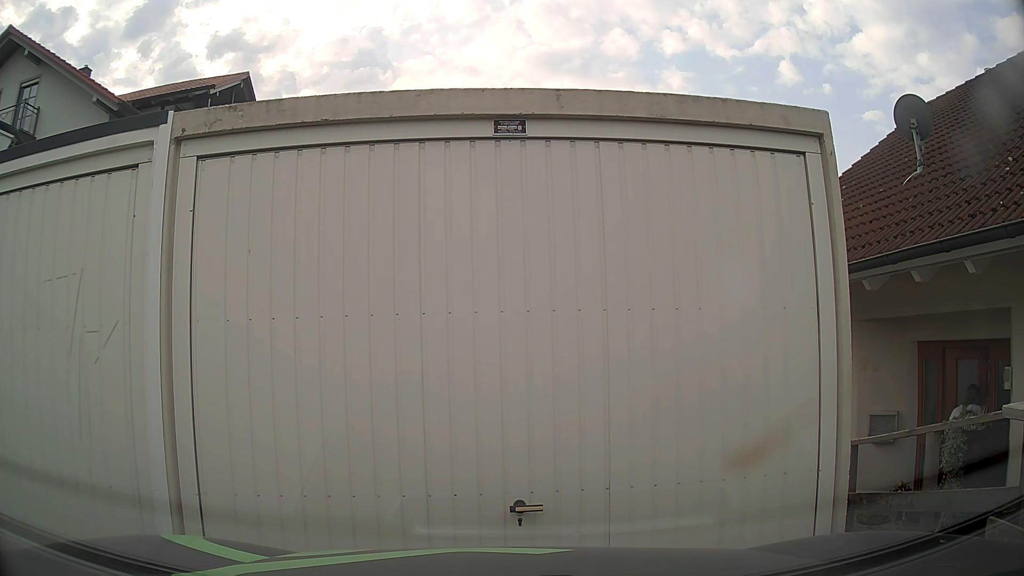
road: residential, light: Day
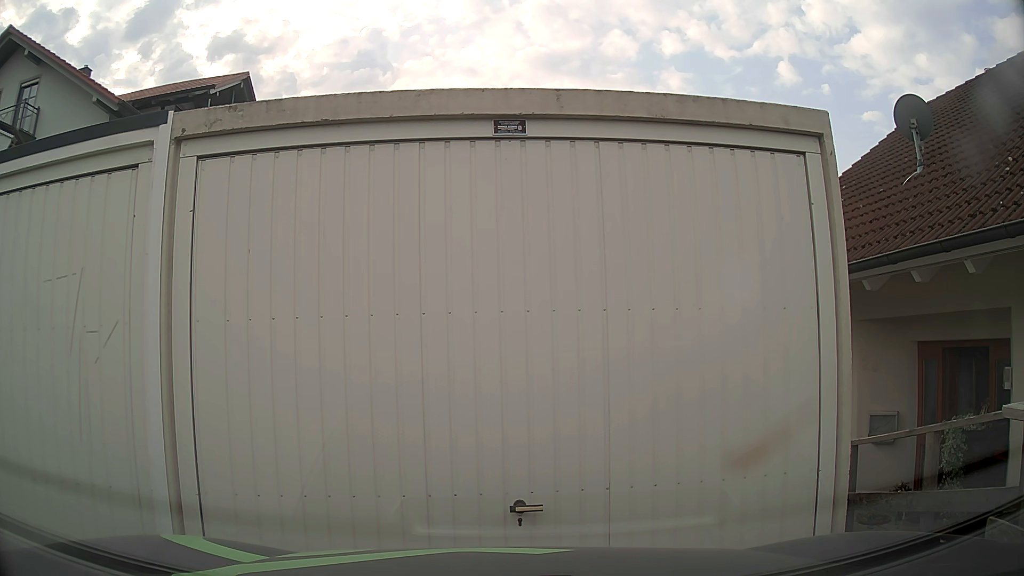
(0.0, 0.0) m; 0°
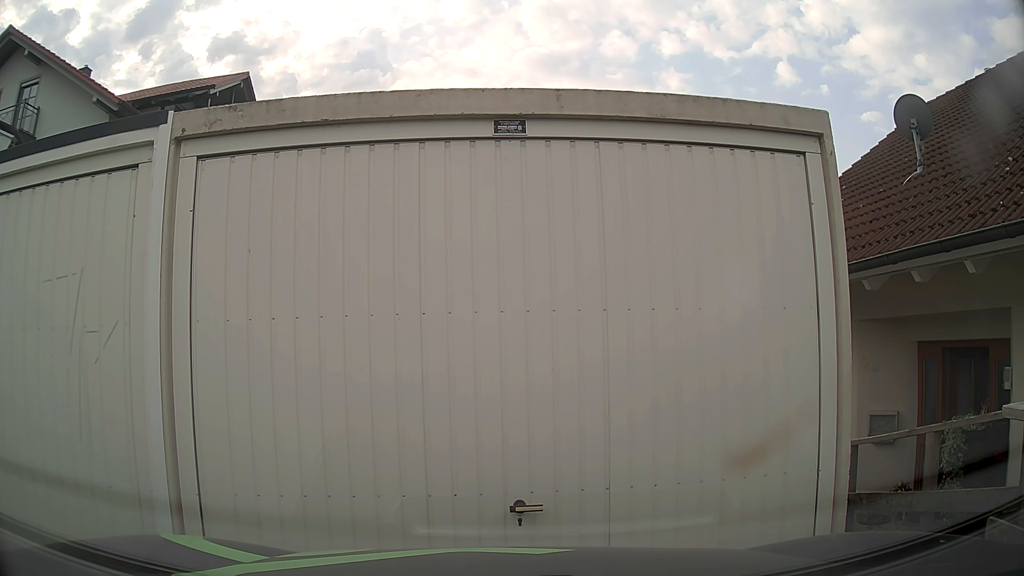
(0.0, 0.0) m; 0°
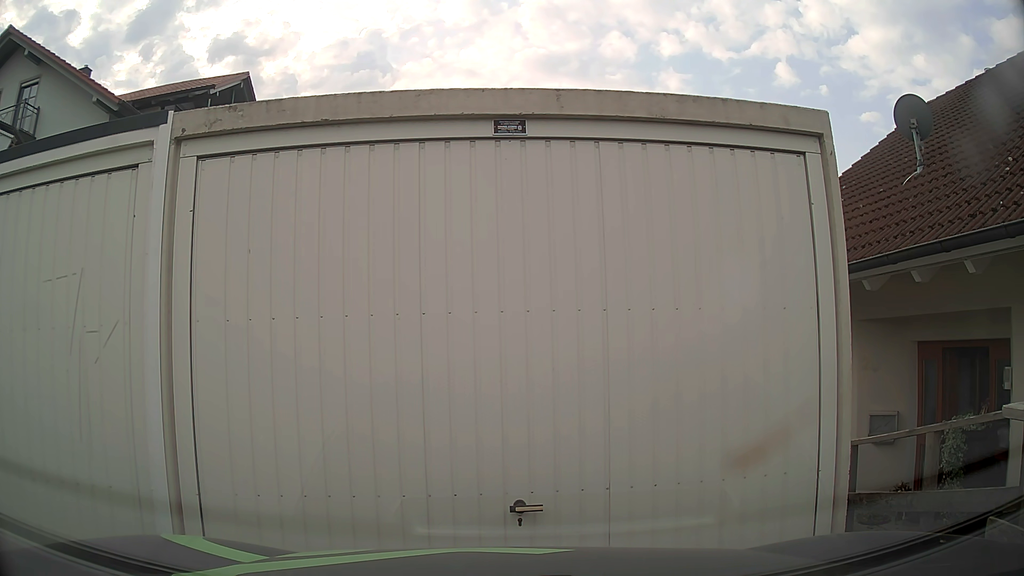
(0.0, 0.0) m; 0°
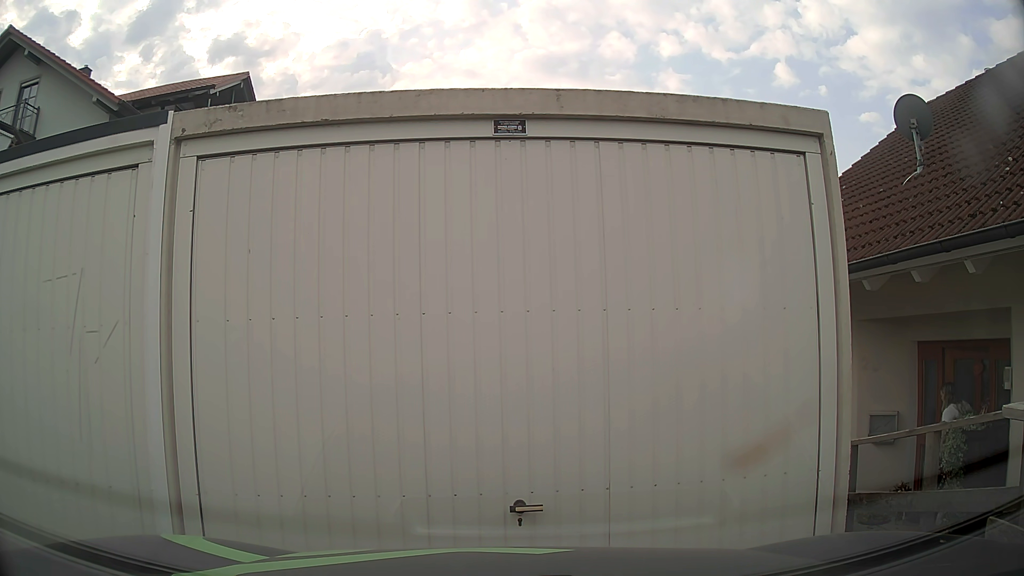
(0.0, 0.0) m; 0°
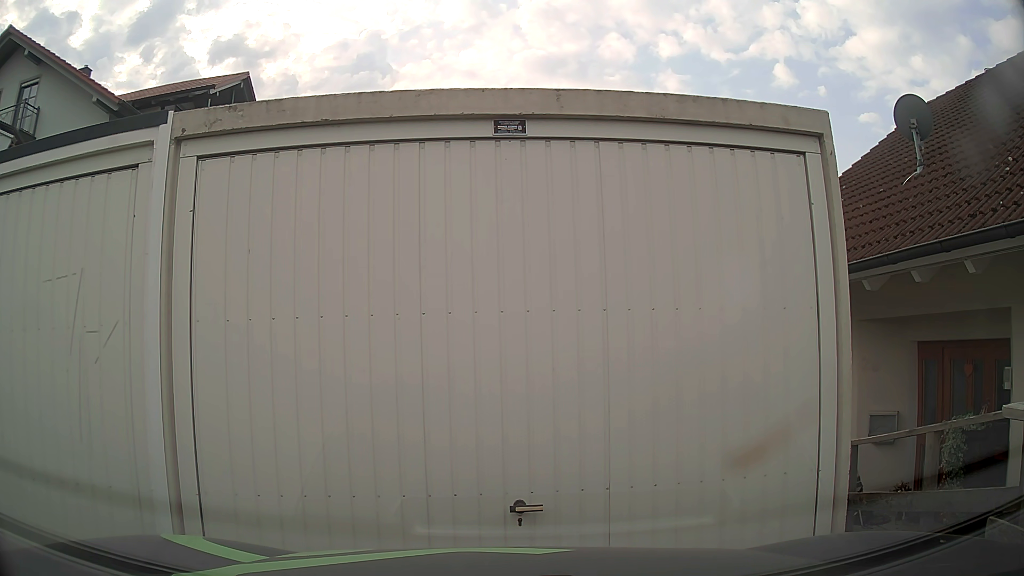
(0.0, 0.0) m; 0°
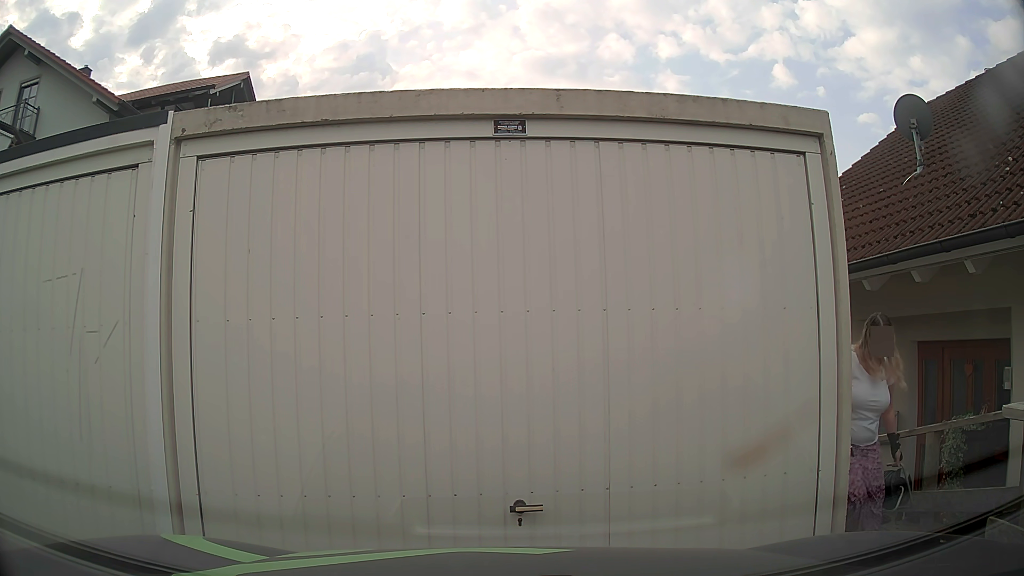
(0.0, 0.0) m; 0°
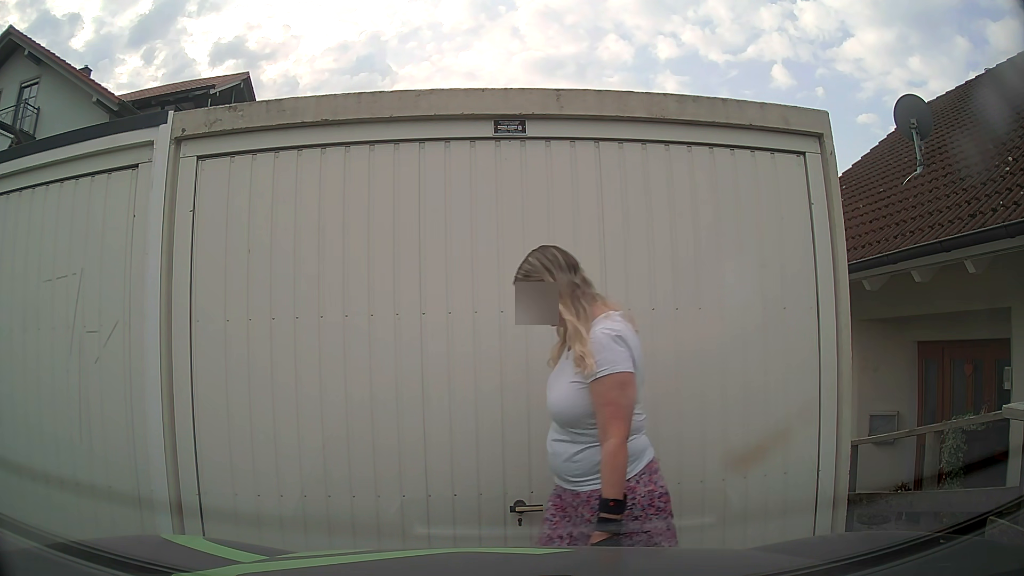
(0.0, 0.0) m; 0°
